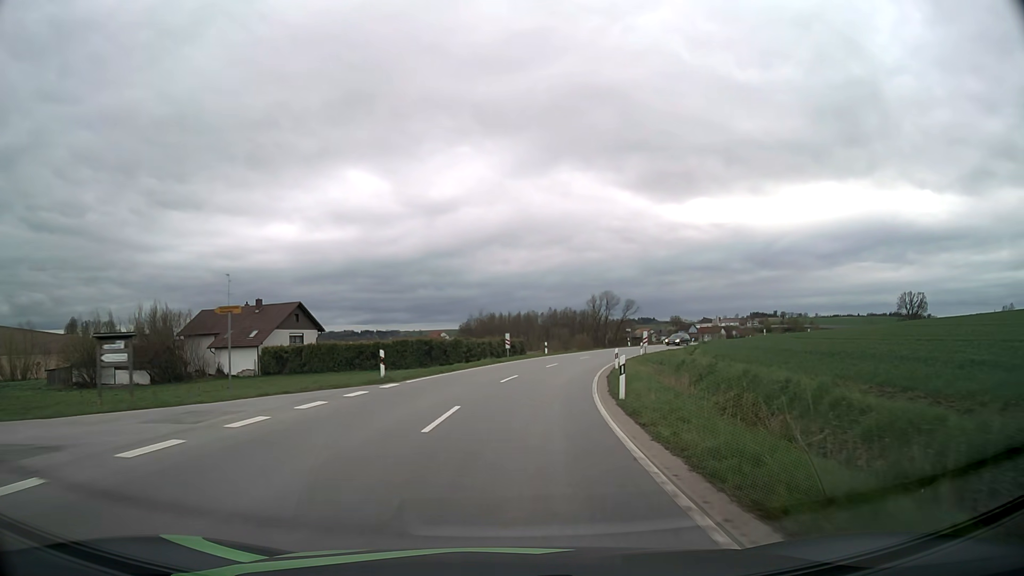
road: tertiary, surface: asphalt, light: Day
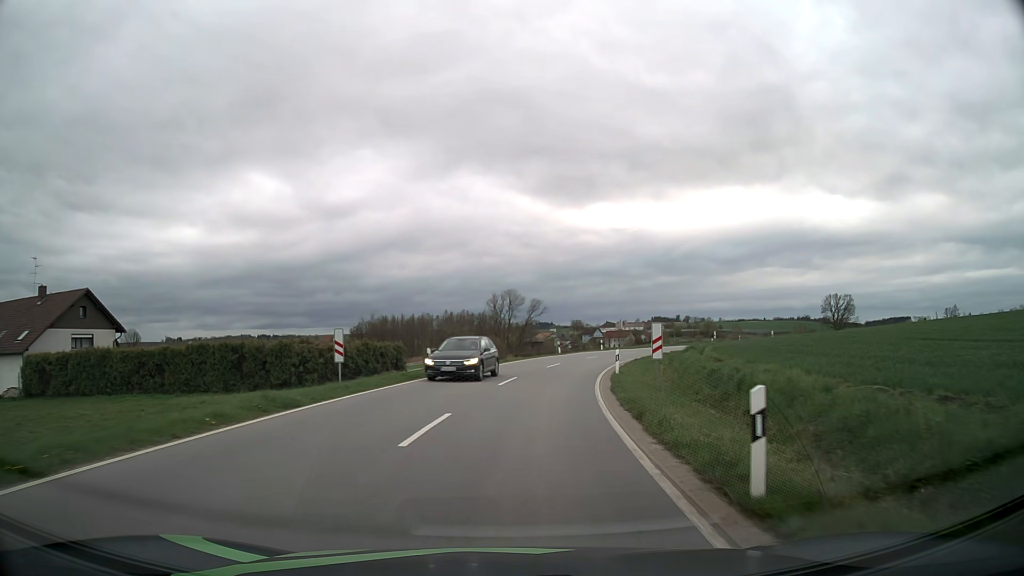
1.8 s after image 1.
(+1.8, +25.0) m; +9°
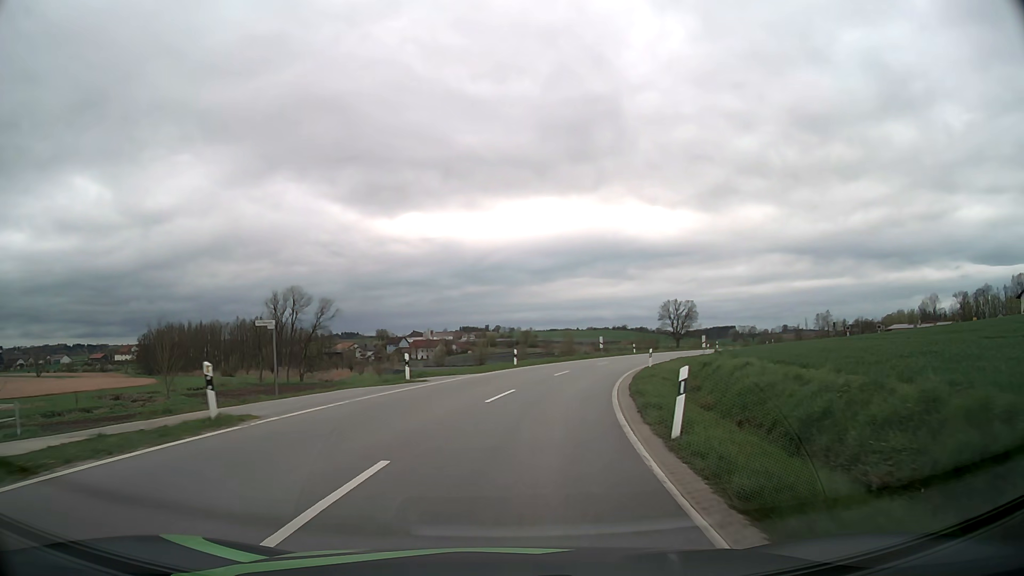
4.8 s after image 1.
(+5.4, +40.3) m; +16°
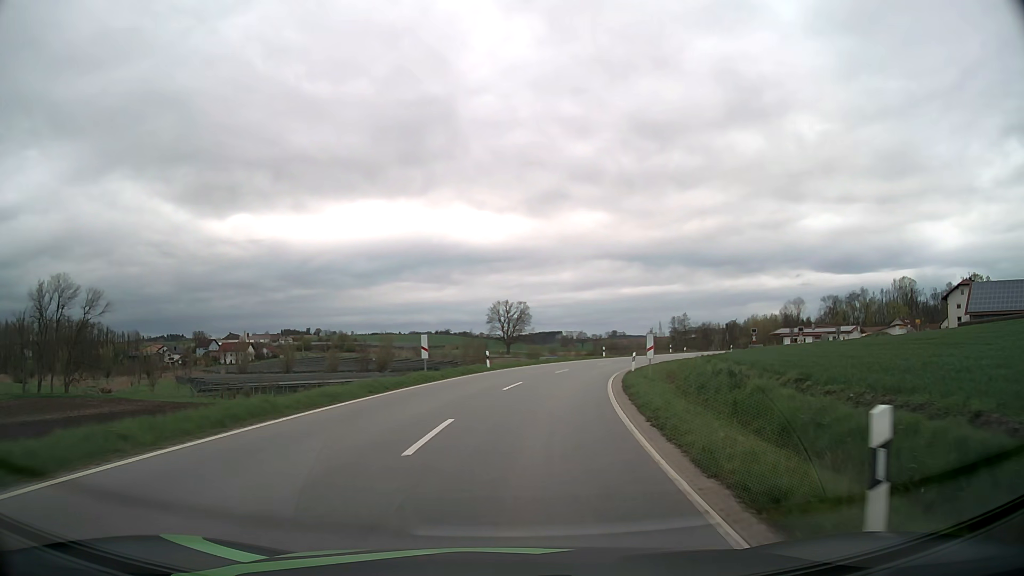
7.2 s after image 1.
(+3.9, +31.0) m; +15°
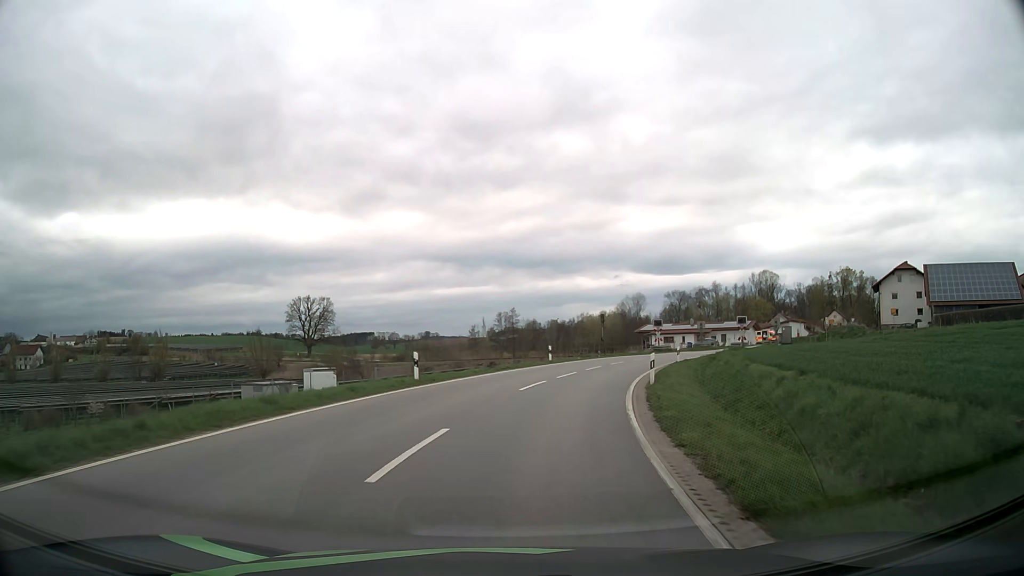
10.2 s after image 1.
(+5.0, +37.0) m; +16°
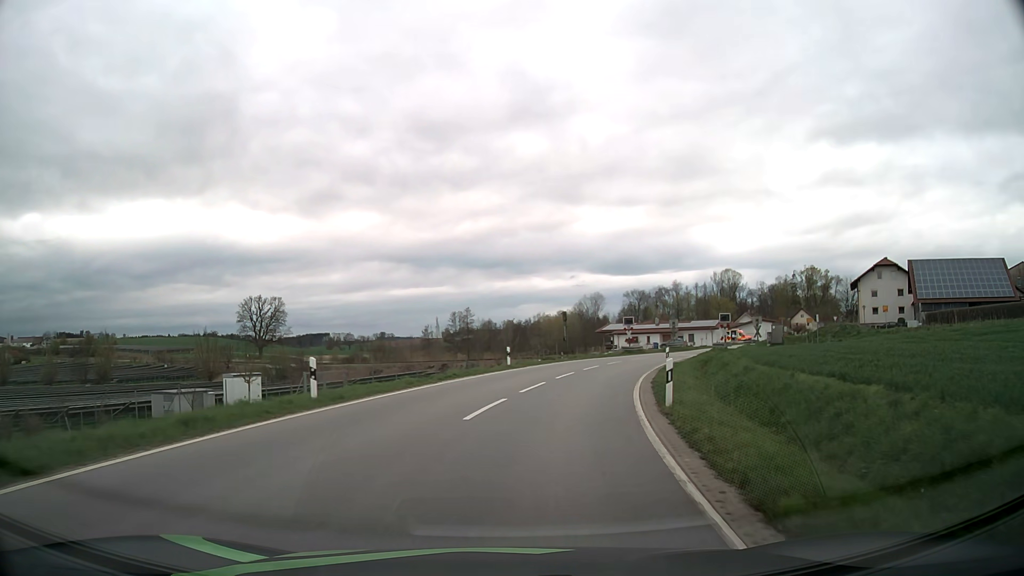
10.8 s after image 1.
(+0.2, +7.0) m; +4°
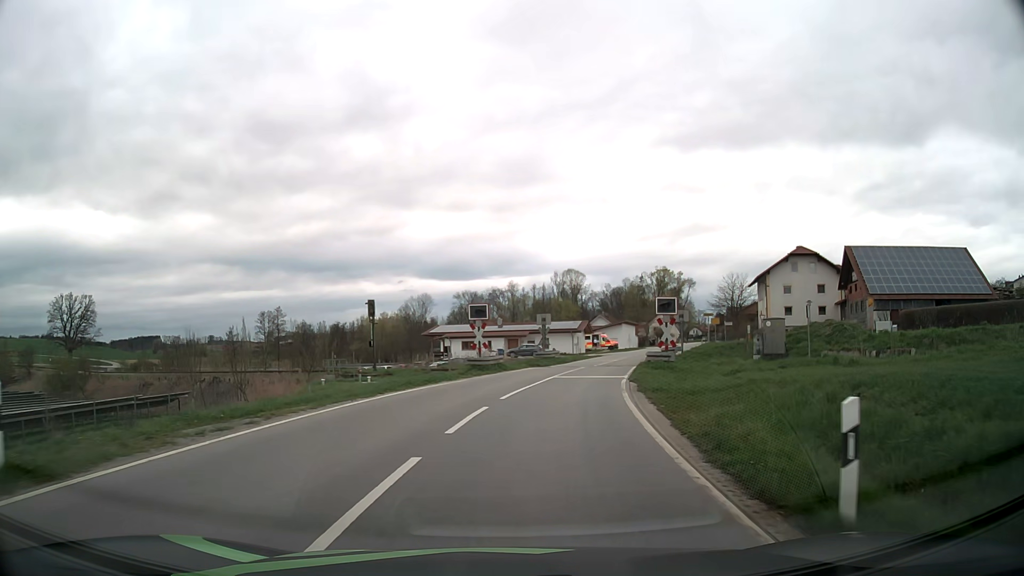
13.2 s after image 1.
(+3.2, +24.9) m; +15°
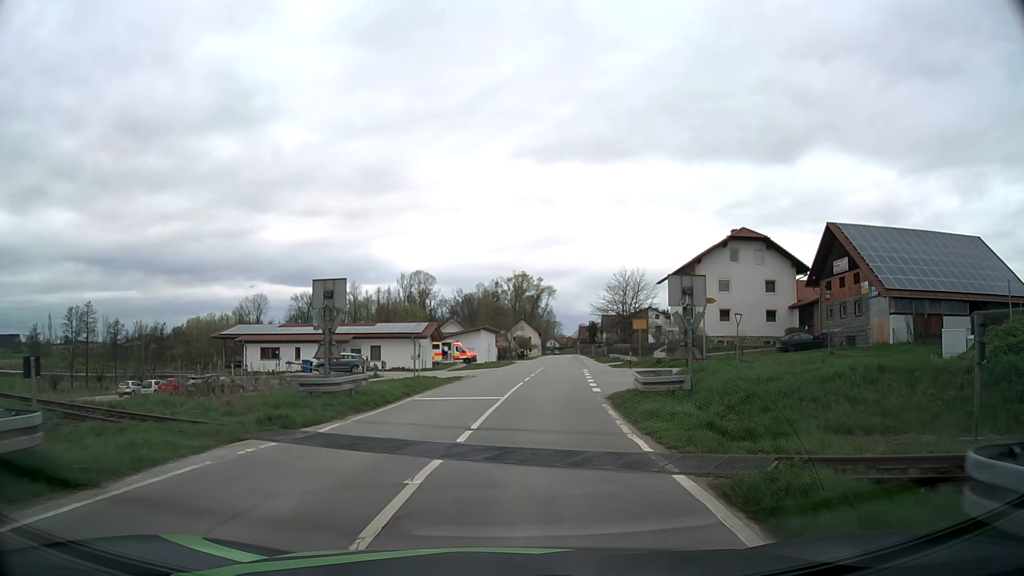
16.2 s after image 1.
(+2.8, +26.4) m; +12°
(0, +10) (+1, +20) (+2, +30) (+3, +40) (+4, +50) (+5, +60) (+6, +70) (+7, +80) (+9, +90) (+10, +100) m
